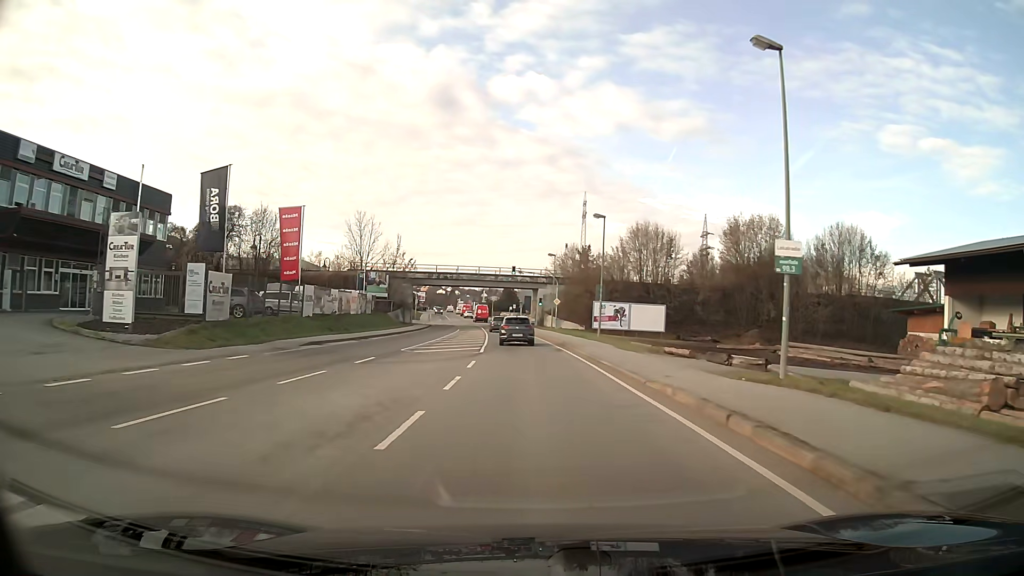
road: primary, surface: asphalt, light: Day
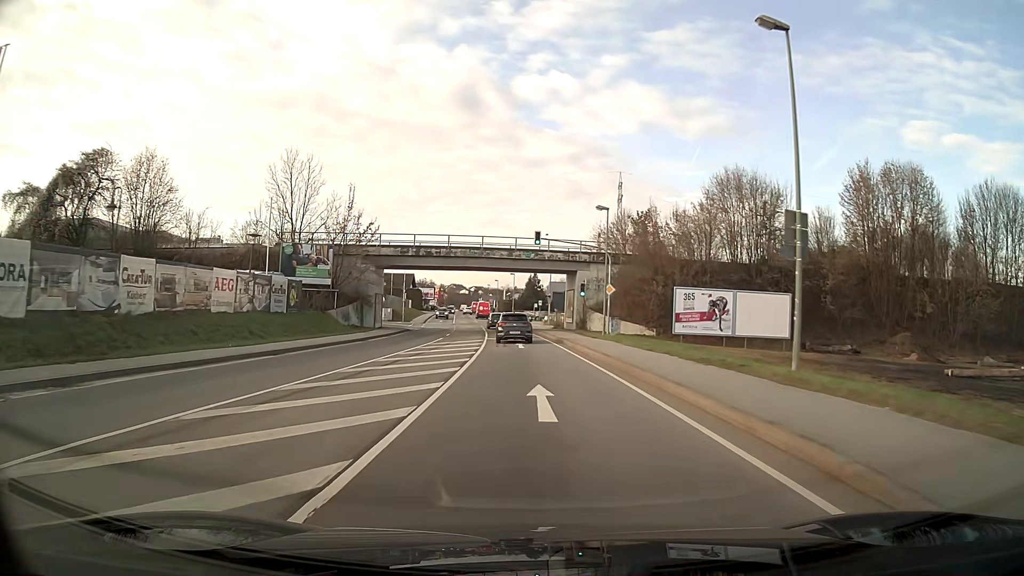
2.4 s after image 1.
(-0.6, +29.7) m; -2°
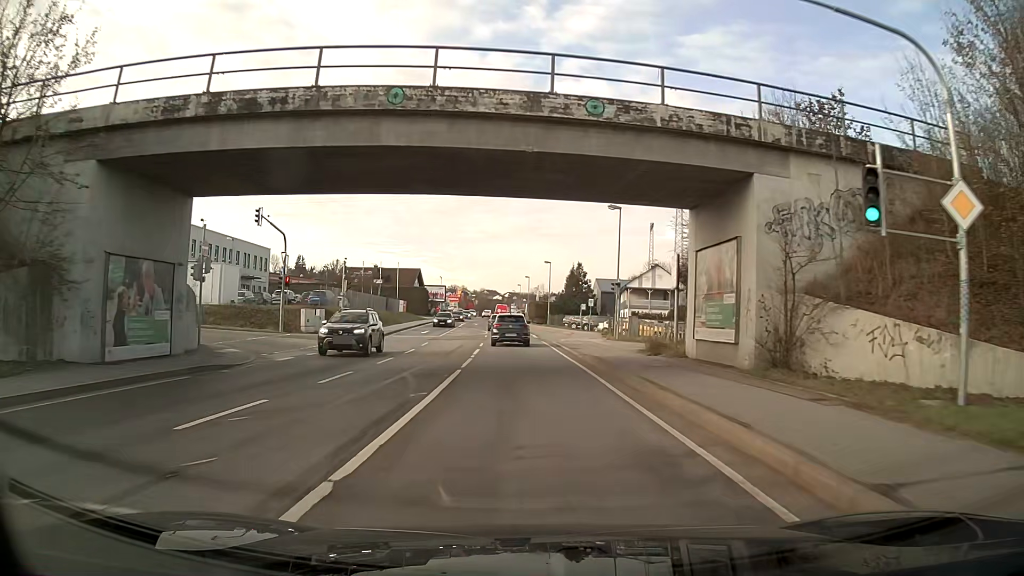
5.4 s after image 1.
(-0.9, +36.6) m; -3°
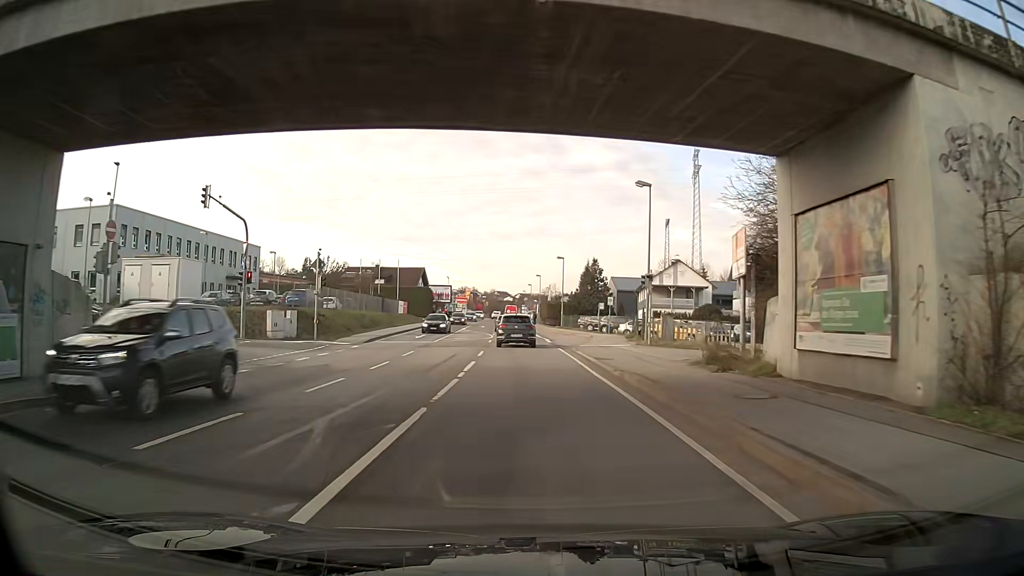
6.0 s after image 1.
(-0.1, +7.2) m; -1°
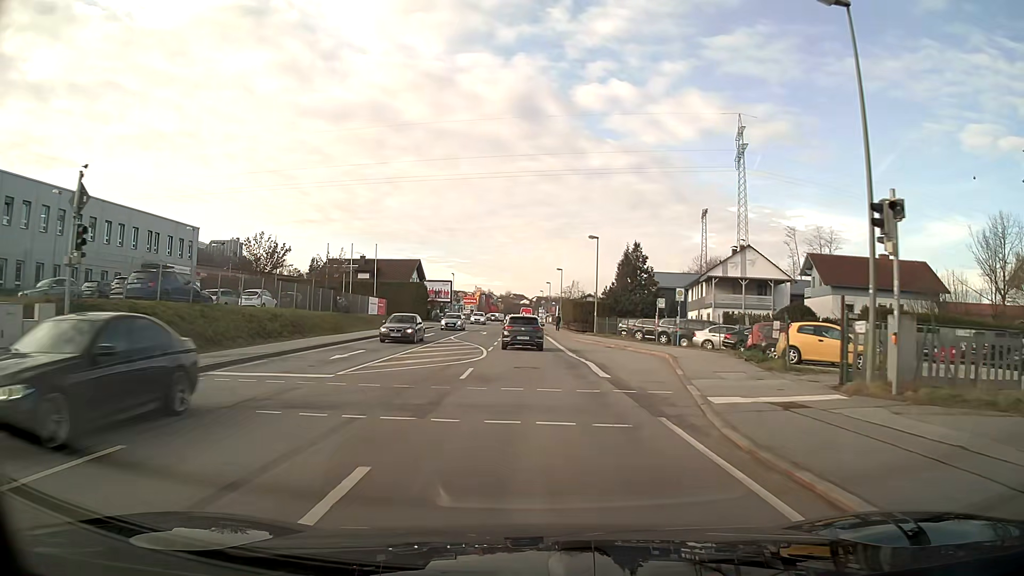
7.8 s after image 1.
(-0.3, +21.3) m; -1°
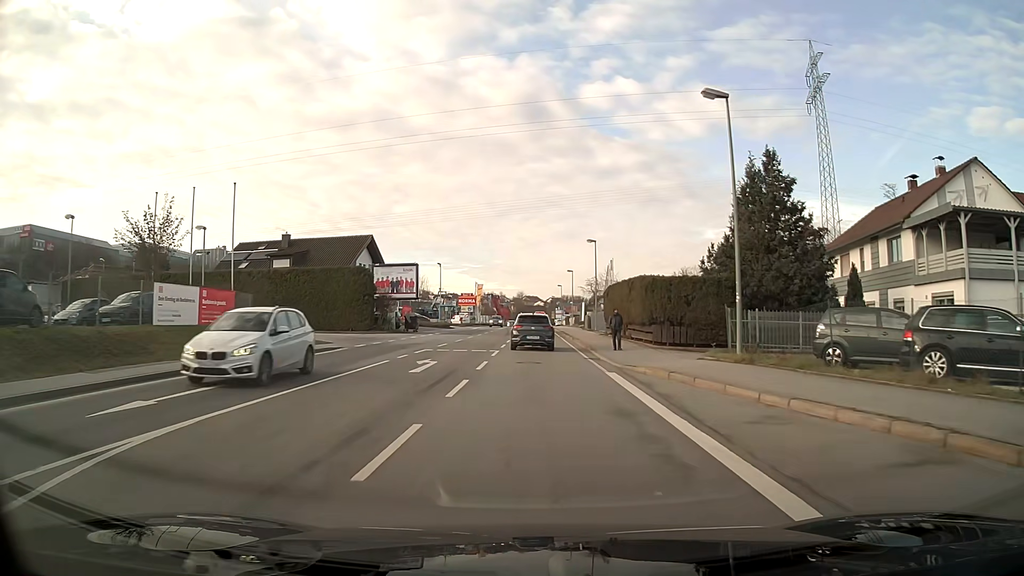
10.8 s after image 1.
(-0.3, +34.6) m; -1°
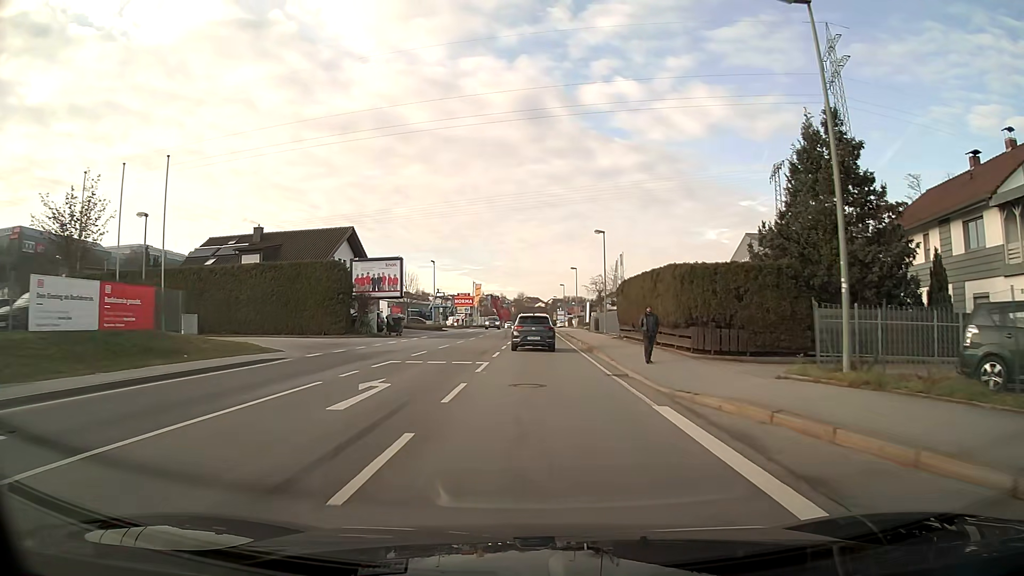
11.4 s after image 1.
(0.0, +6.8) m; 0°
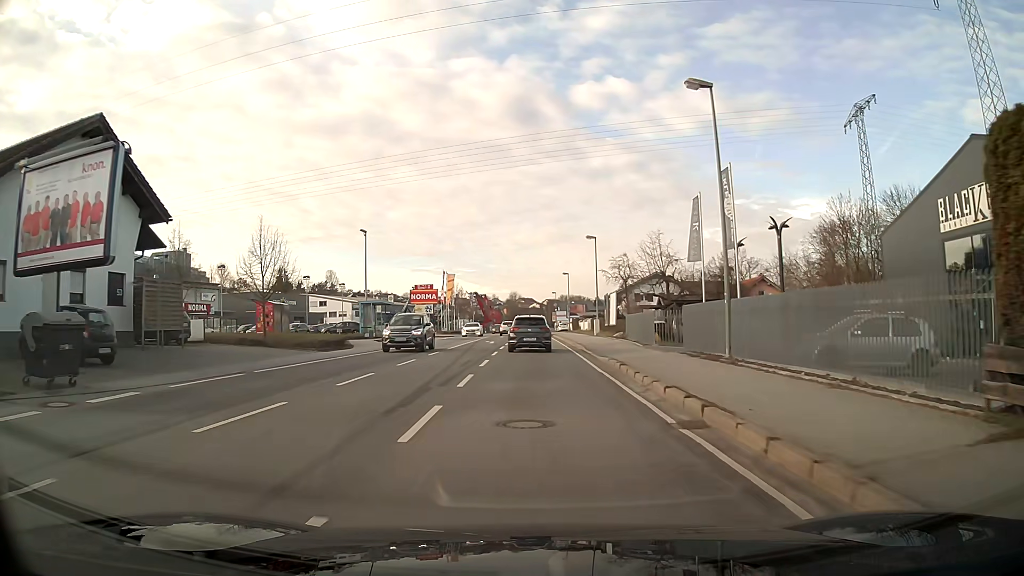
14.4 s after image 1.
(+0.1, +33.9) m; 0°
(0, +10) (0, +20) (0, +30) (0, +40) (0, +50) (0, +60) (0, +70) (0, +80) (0, +90) (0, +100) m
